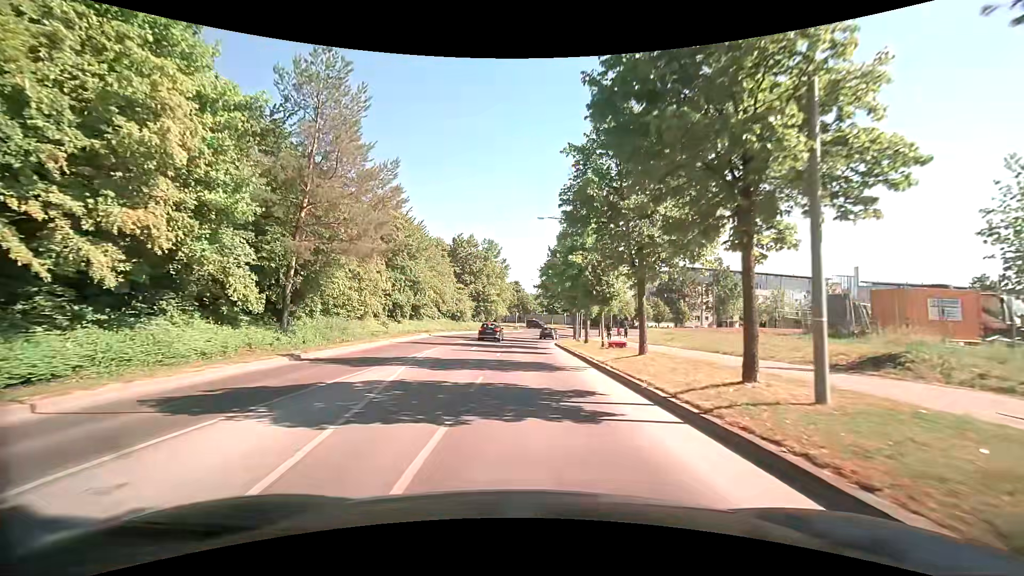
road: tertiary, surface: asphalt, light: Day
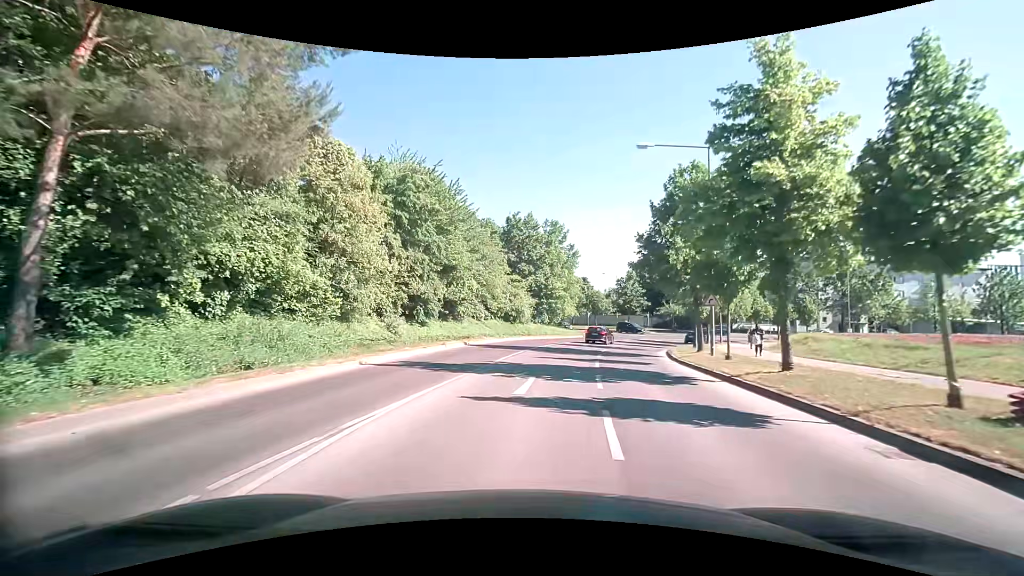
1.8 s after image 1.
(-1.2, +16.7) m; -7°
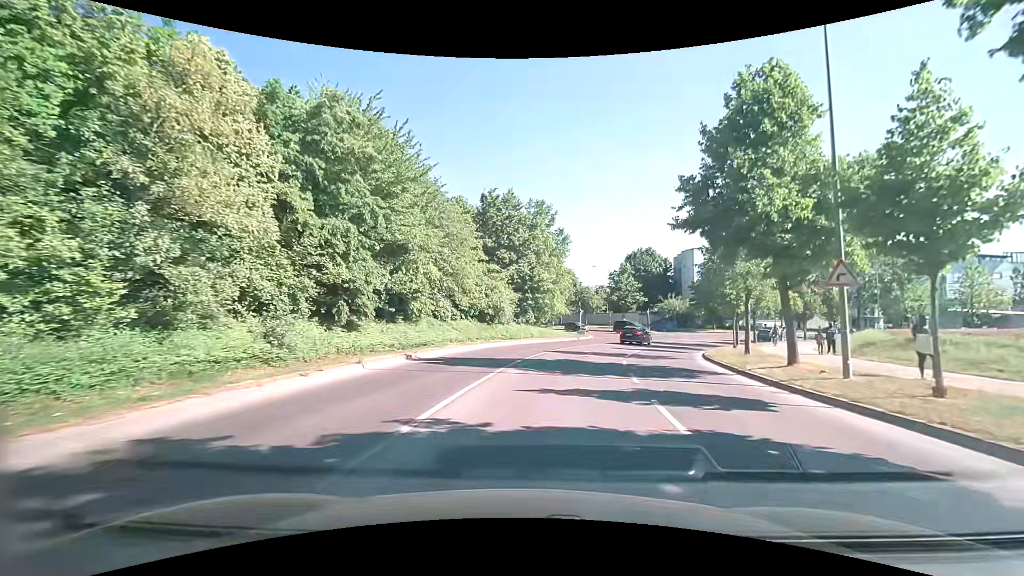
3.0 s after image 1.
(+0.1, +10.9) m; +2°
